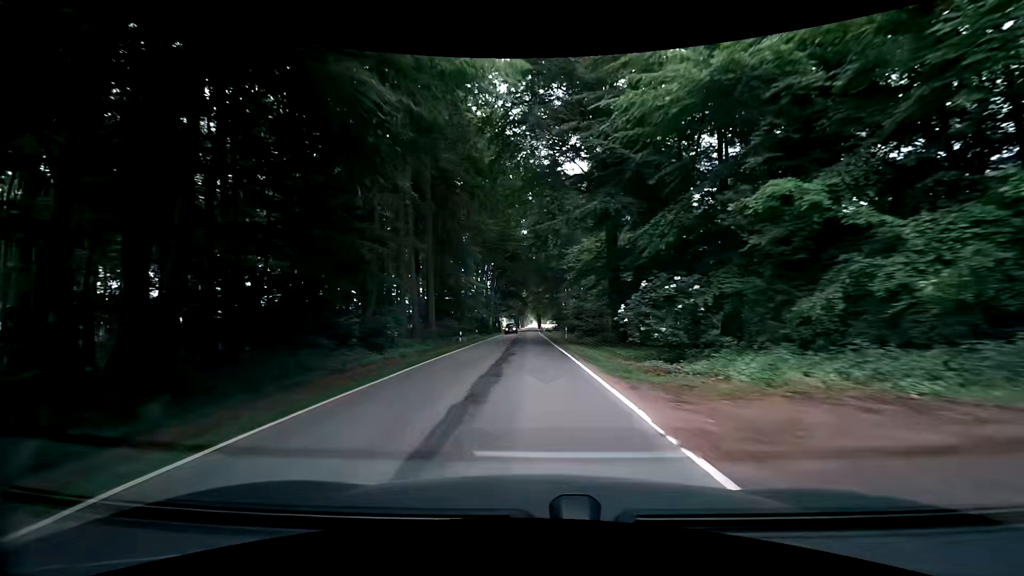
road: tertiary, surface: asphalt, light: Day
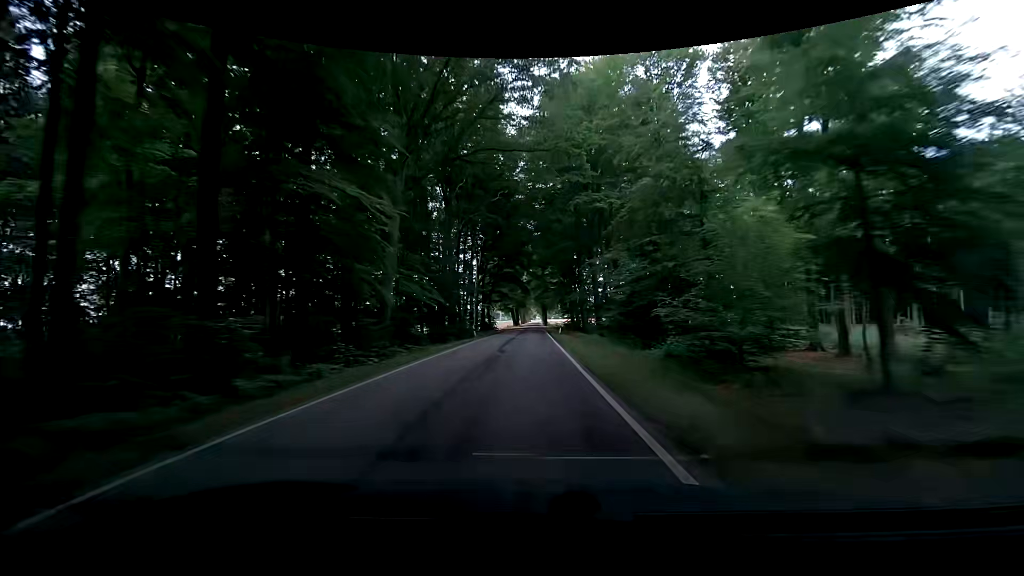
(-0.2, +44.8) m; 0°
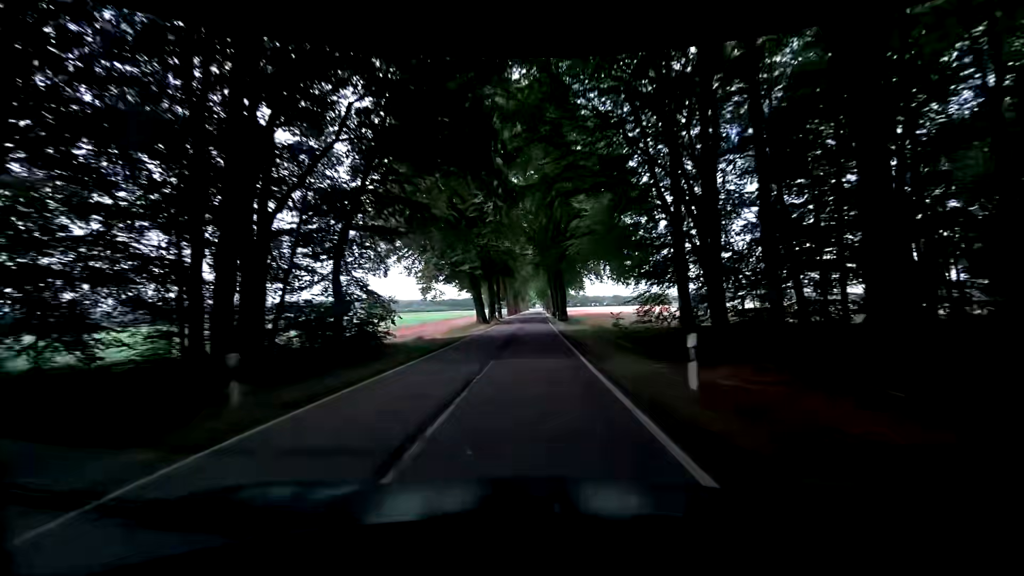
(-0.6, +84.8) m; -1°
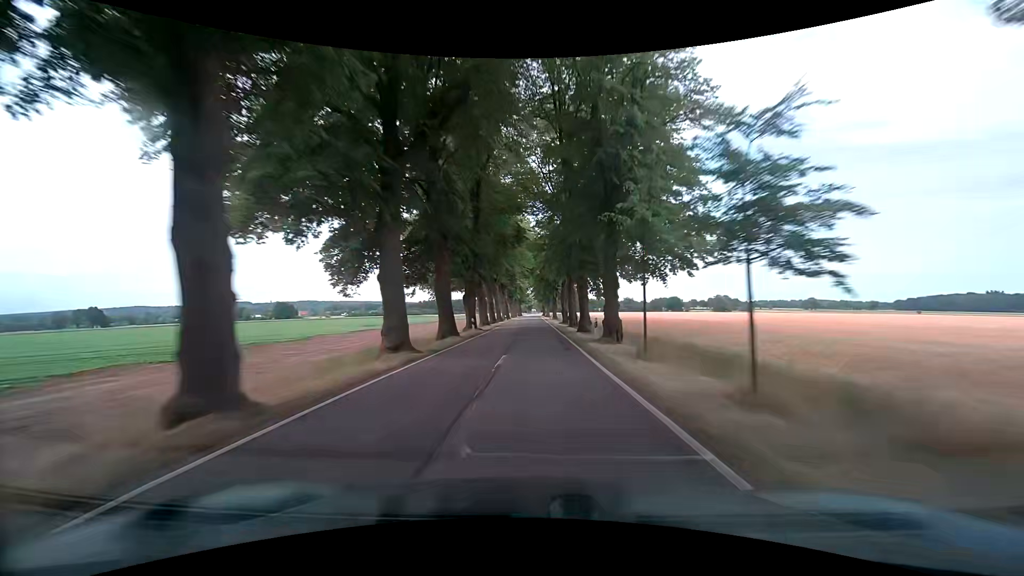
(+0.7, +83.5) m; 0°
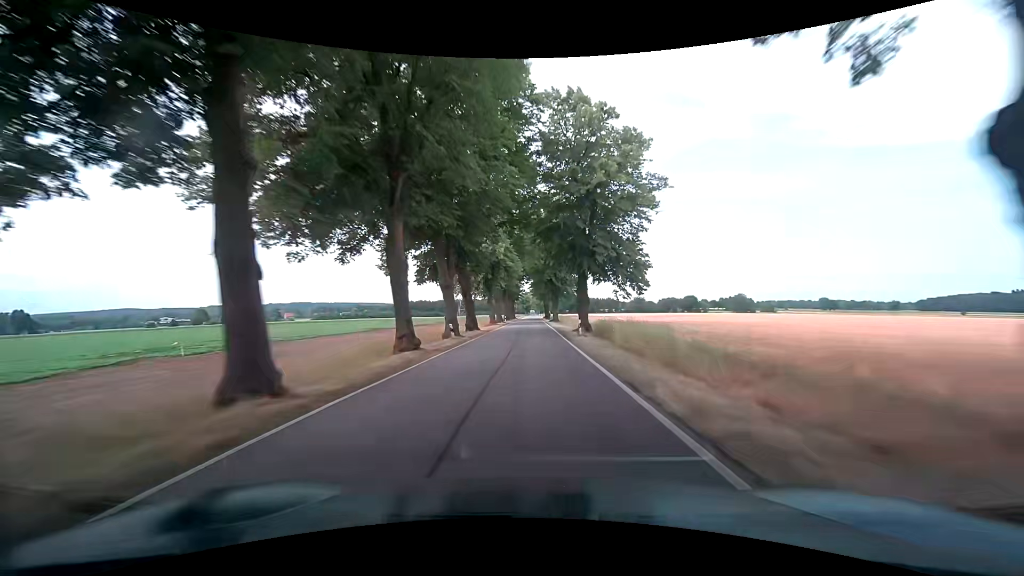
(+0.7, +49.0) m; 0°
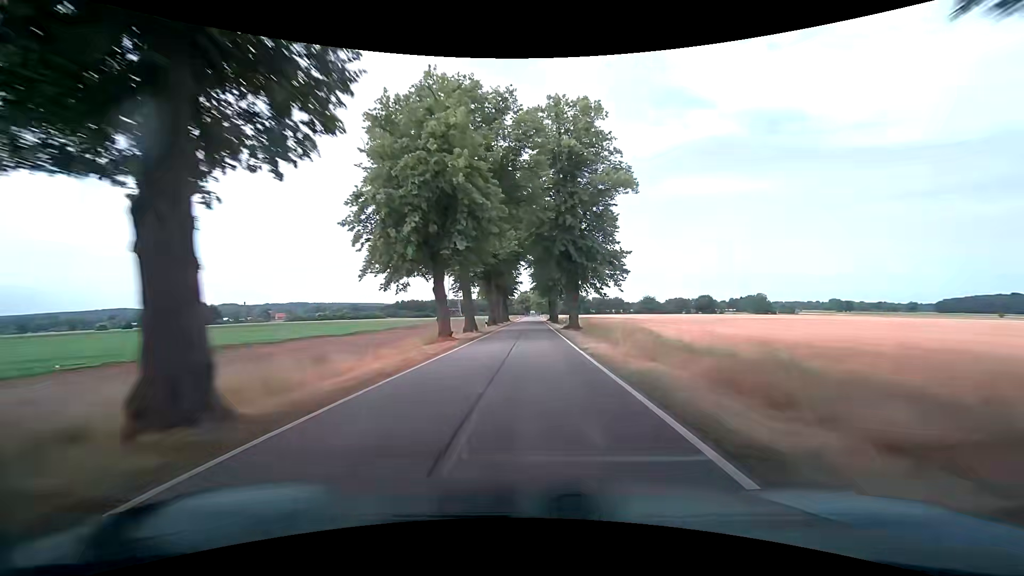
(+0.1, +32.2) m; 0°
